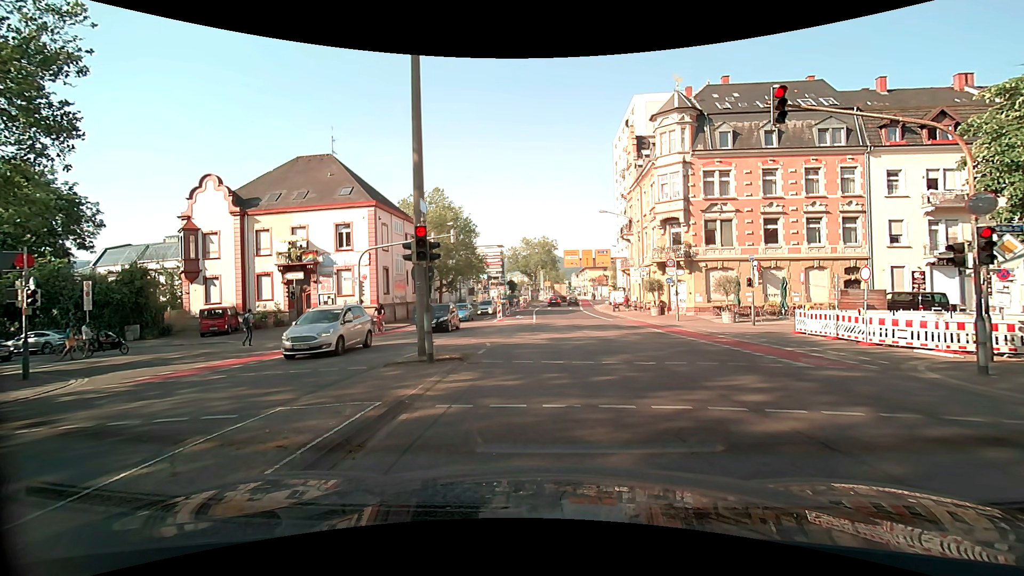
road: secondary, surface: asphalt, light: Day
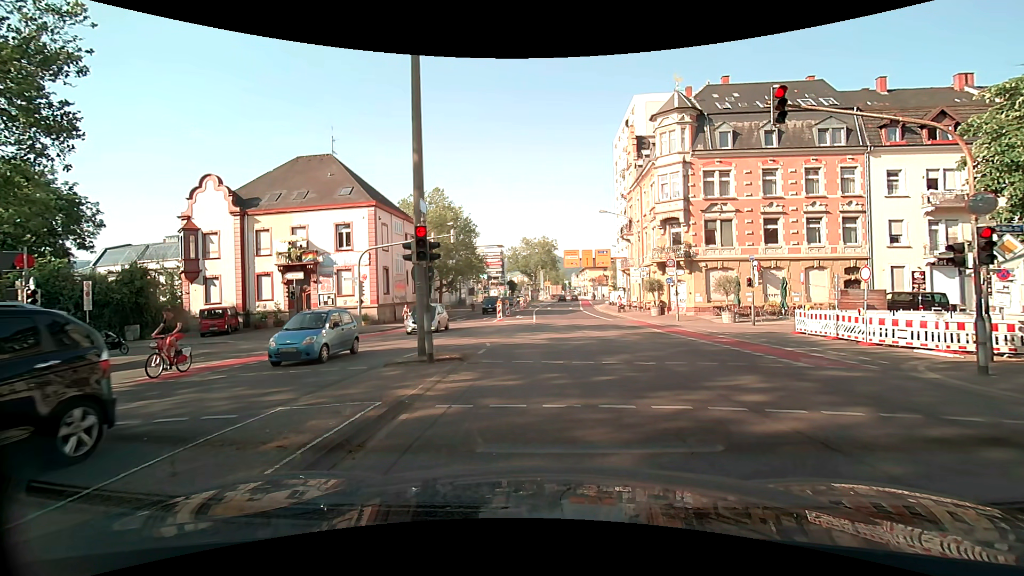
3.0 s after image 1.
(0.0, 0.0) m; 0°
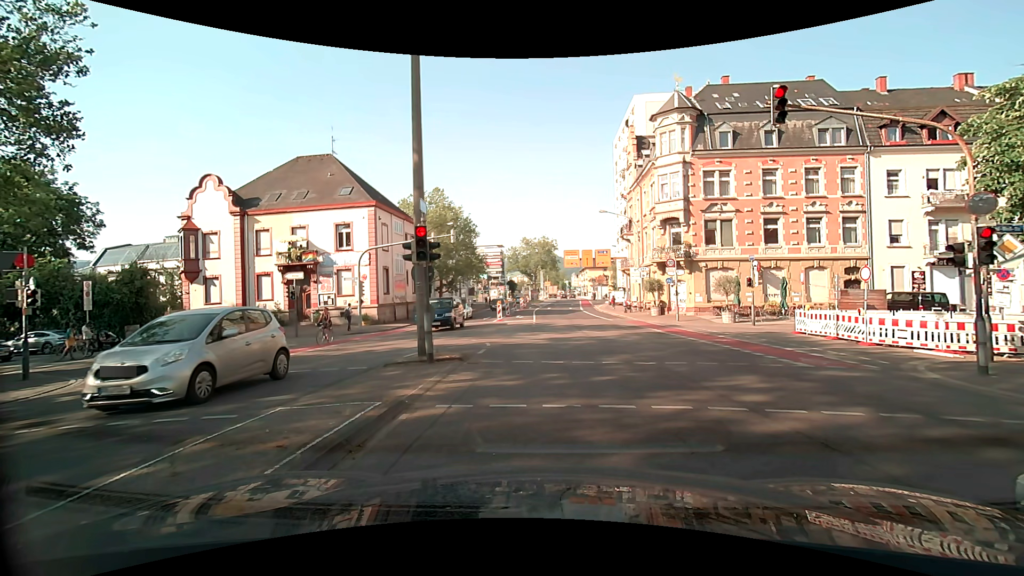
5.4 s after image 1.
(0.0, 0.0) m; 0°
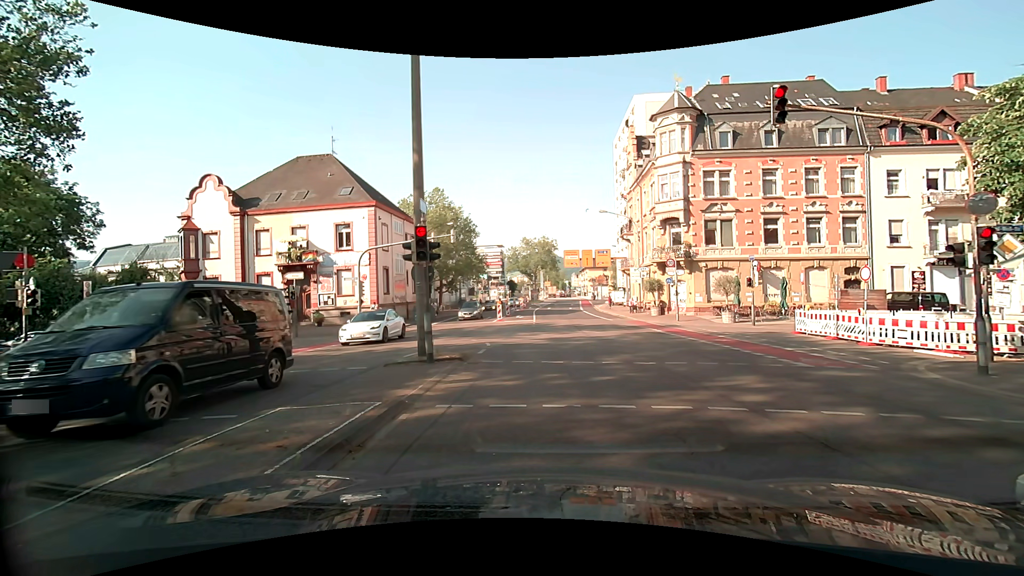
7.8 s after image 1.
(0.0, 0.0) m; 0°
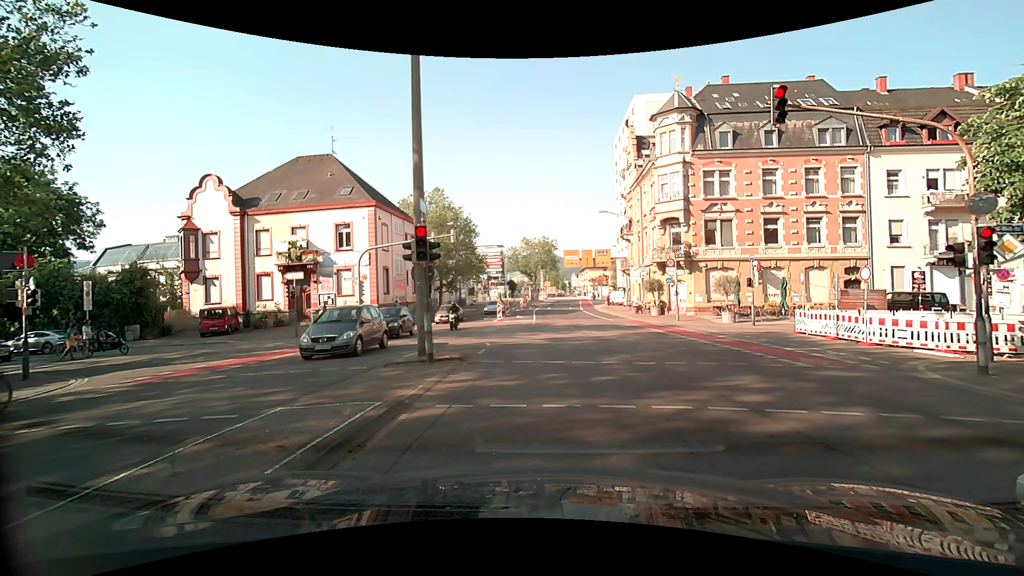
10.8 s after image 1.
(0.0, 0.0) m; 0°
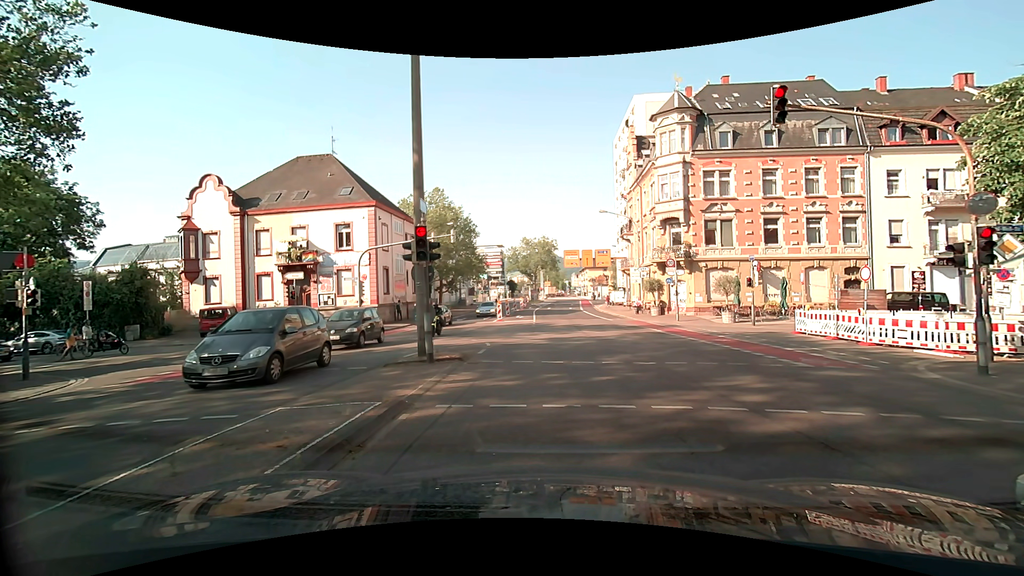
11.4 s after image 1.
(0.0, 0.0) m; 0°
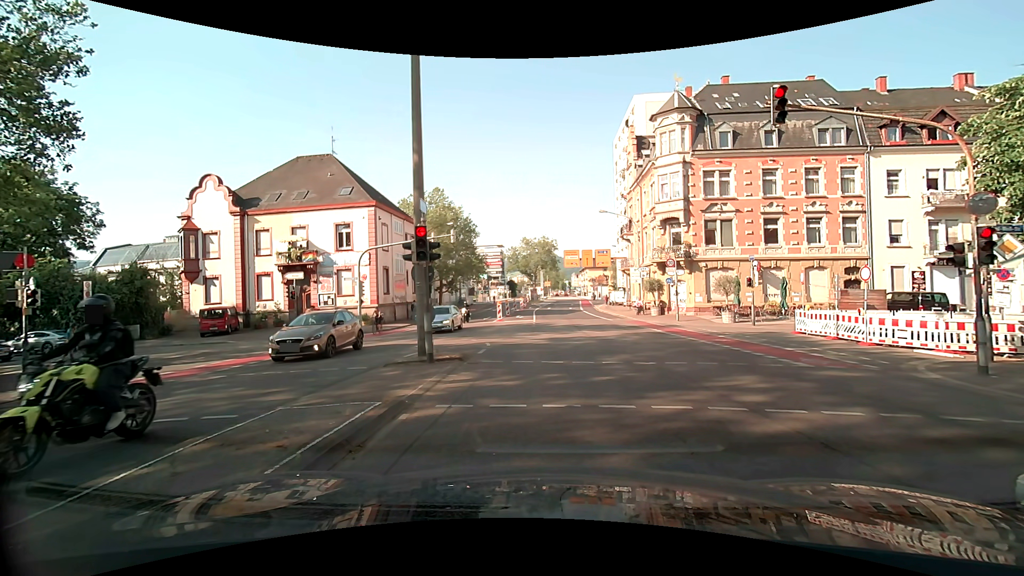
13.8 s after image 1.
(0.0, 0.0) m; 0°
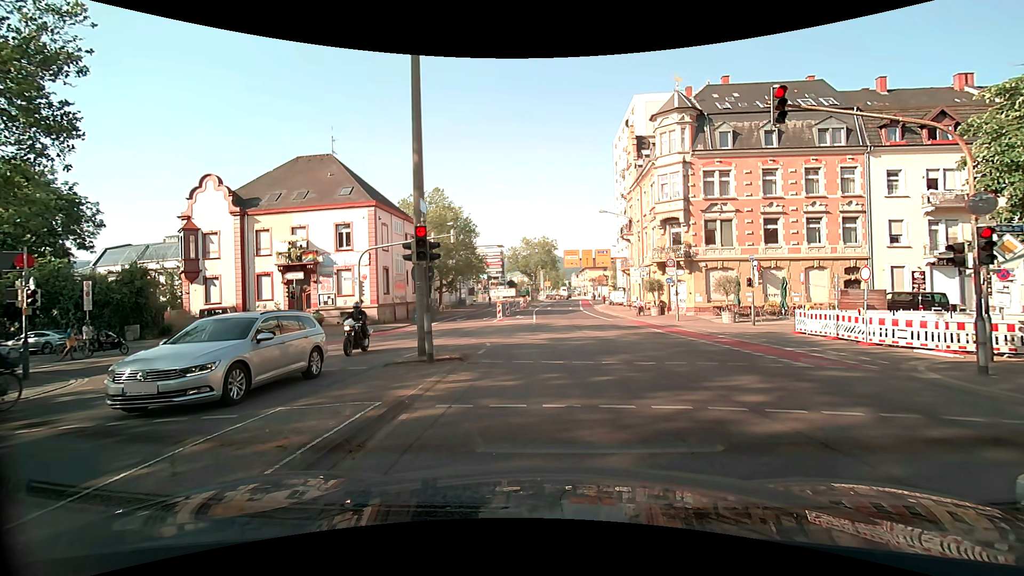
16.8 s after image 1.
(0.0, 0.0) m; 0°
